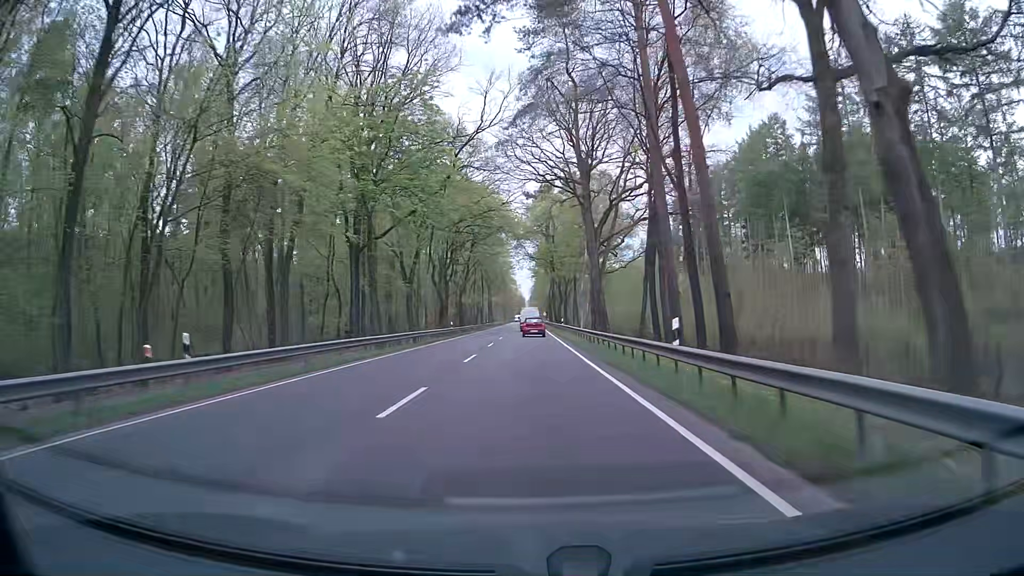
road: primary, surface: asphalt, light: Day
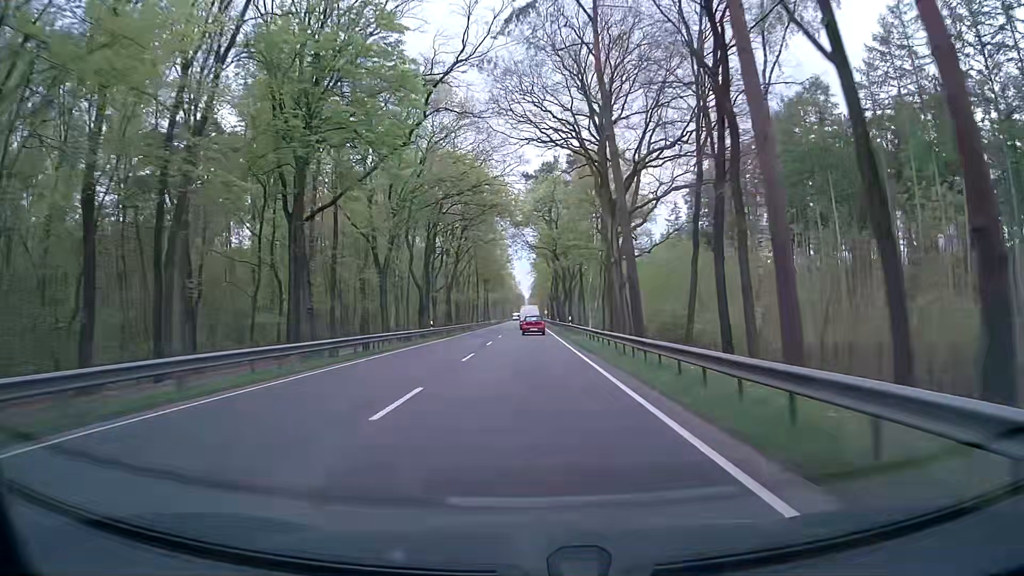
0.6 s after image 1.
(+0.1, +12.4) m; +1°
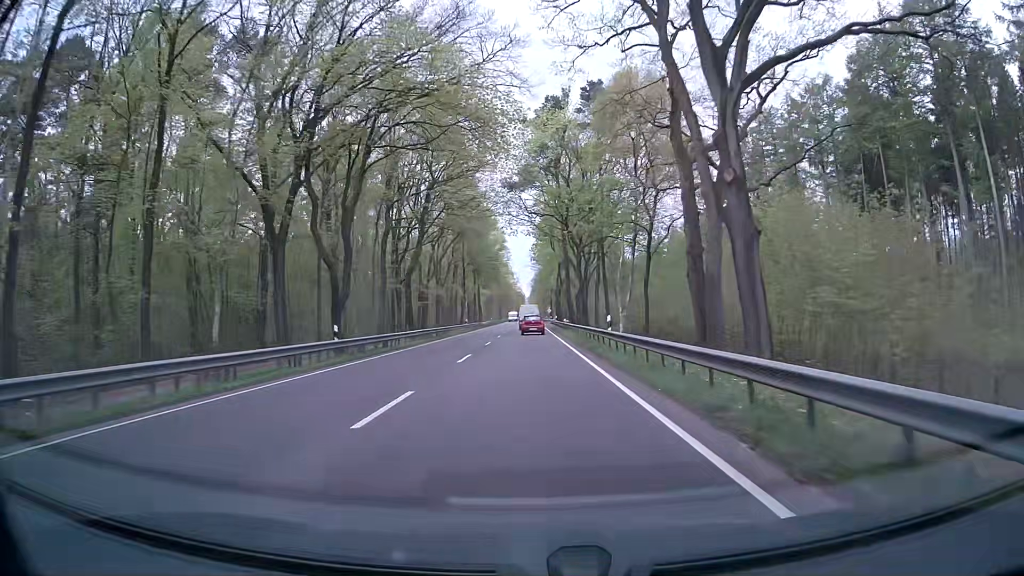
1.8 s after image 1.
(-0.2, +24.8) m; 0°
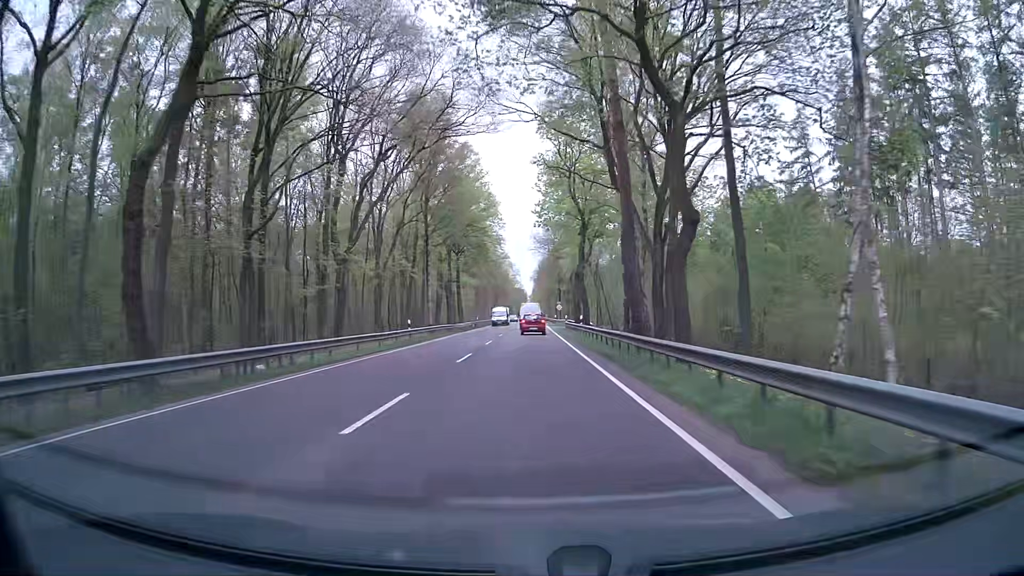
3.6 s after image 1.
(-0.3, +36.6) m; -1°
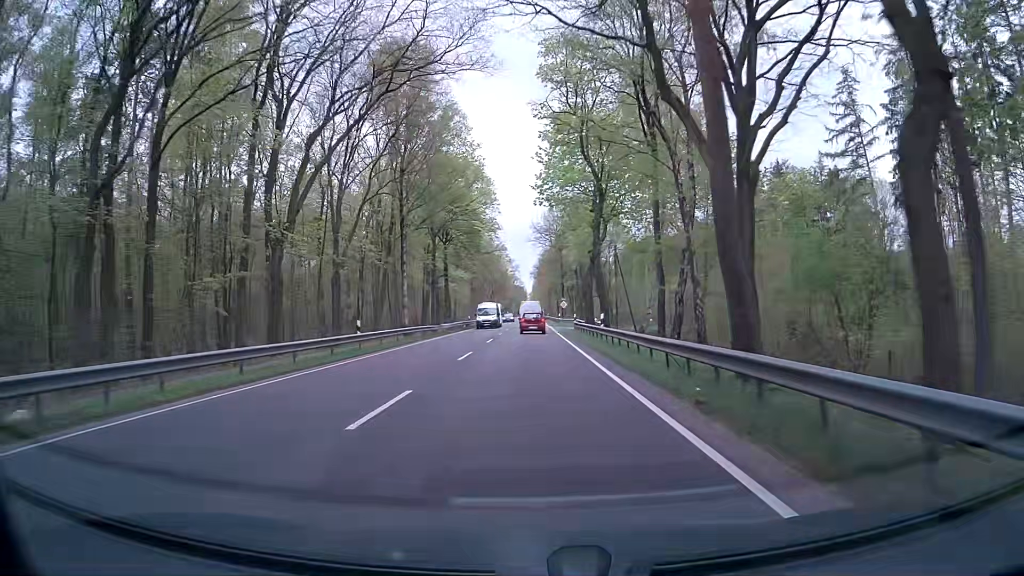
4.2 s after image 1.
(0.0, +11.8) m; 0°
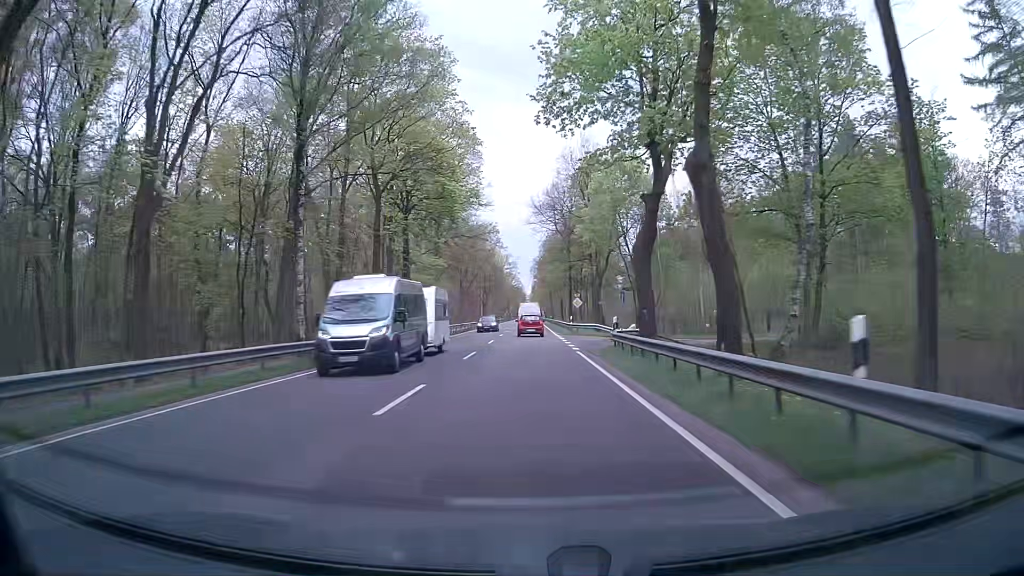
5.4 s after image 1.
(0.0, +22.6) m; -1°
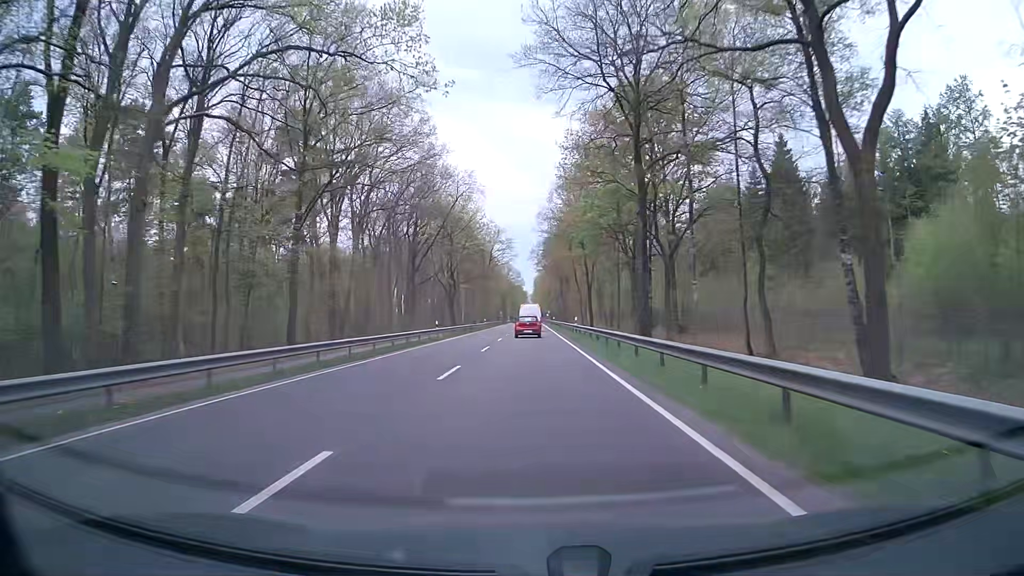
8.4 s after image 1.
(+1.2, +54.7) m; +1°
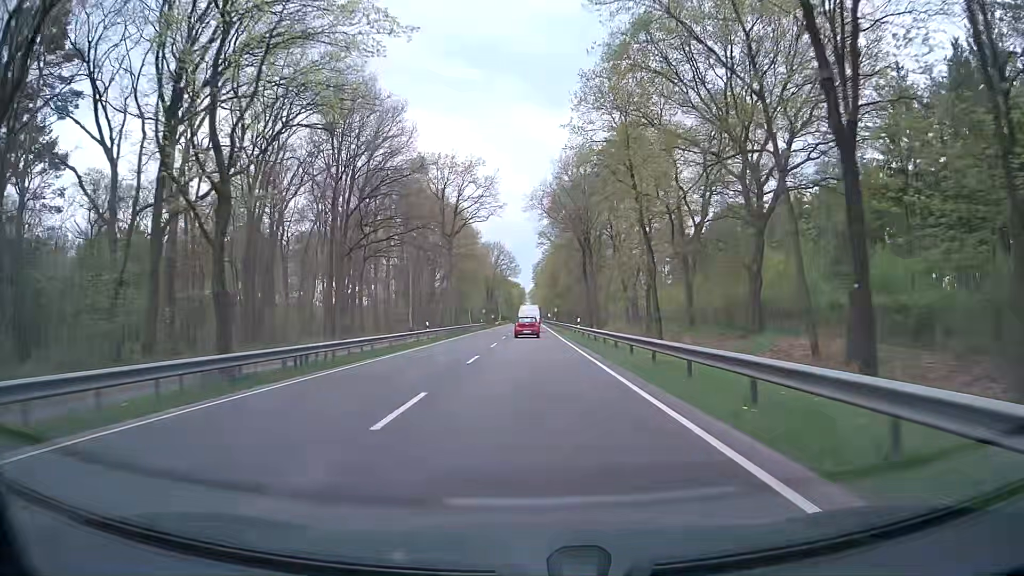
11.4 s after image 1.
(-0.2, +54.9) m; -1°
(0, +10) (0, +20) (0, +30) (0, +40) (+1, +50) (+1, +60) (+1, +70) (+1, +80) (+1, +90) (+1, +100) m
